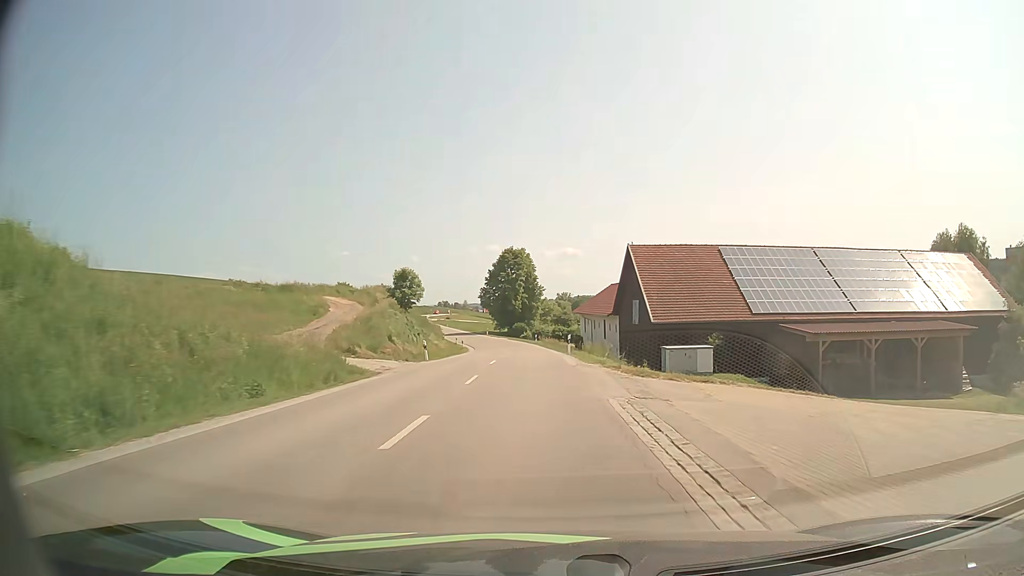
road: secondary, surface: asphalt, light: Day
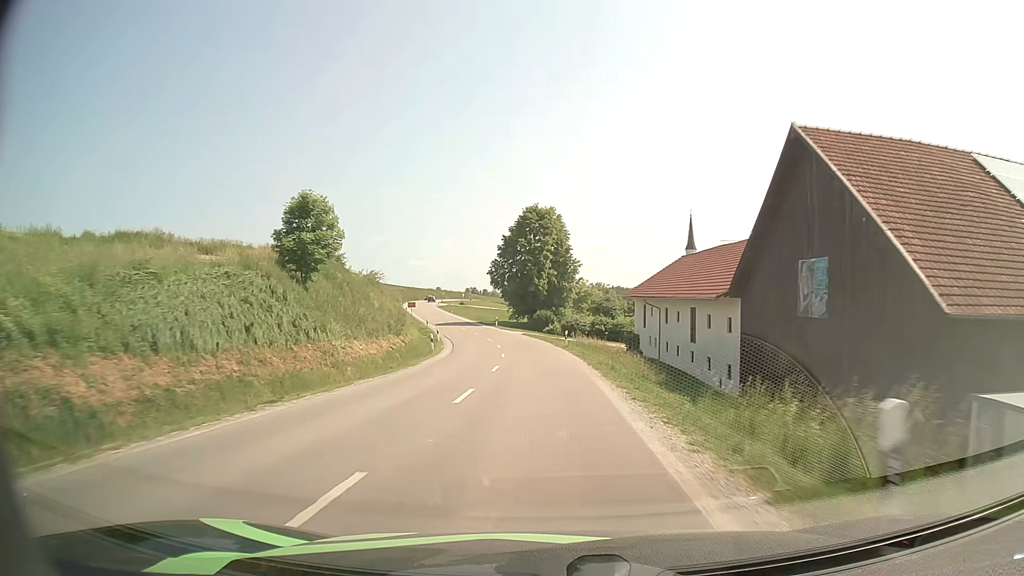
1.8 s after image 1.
(-0.5, +31.5) m; -3°
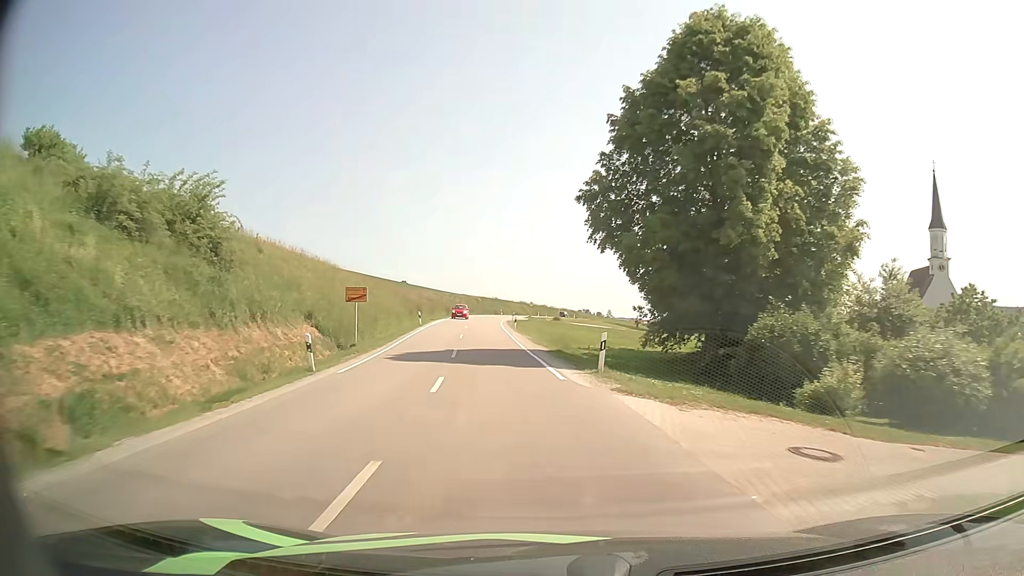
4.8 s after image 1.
(-3.7, +53.9) m; -9°
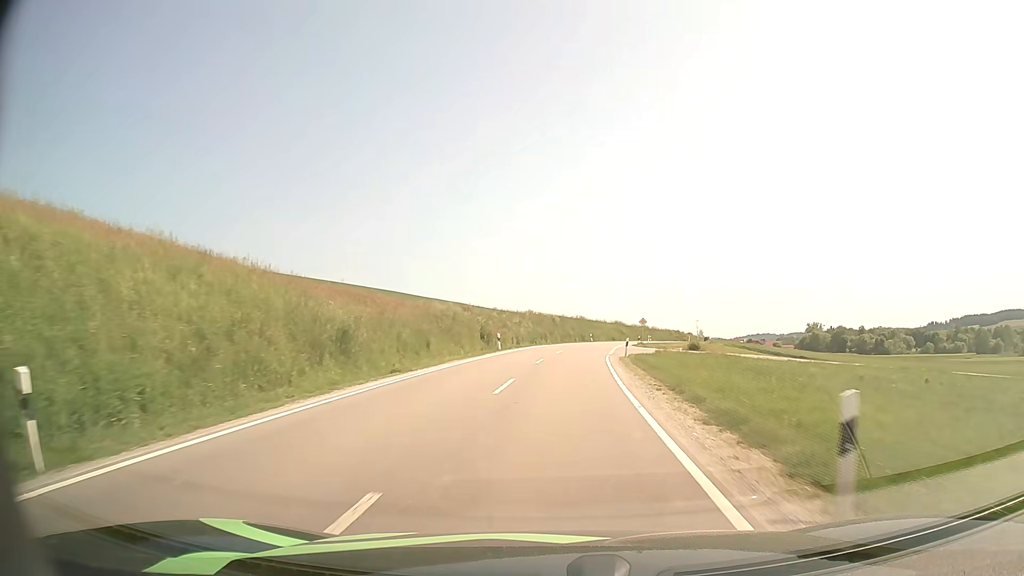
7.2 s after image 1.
(-4.1, +44.7) m; -7°
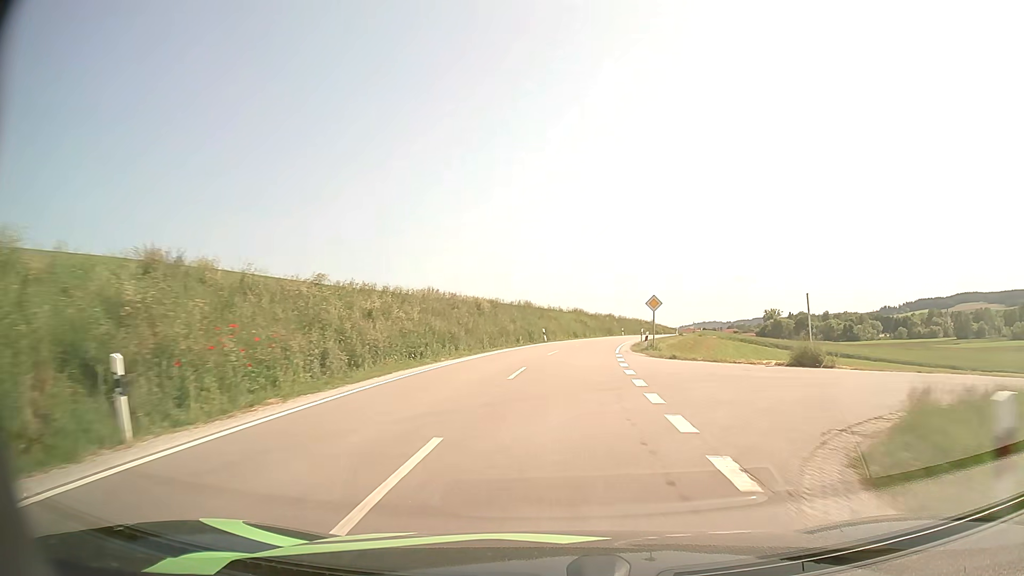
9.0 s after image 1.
(+1.3, +33.7) m; +5°
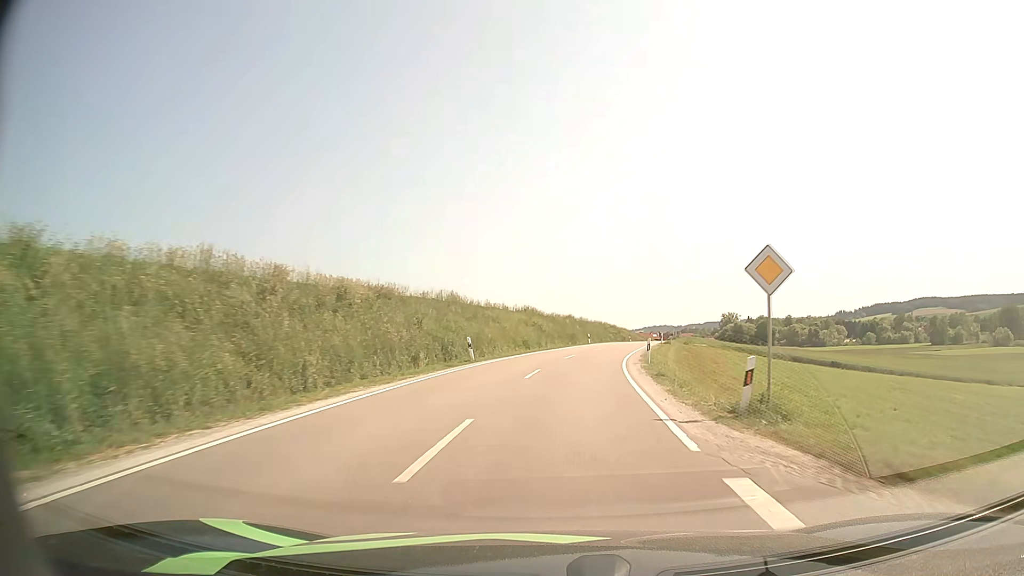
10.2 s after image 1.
(+0.7, +22.1) m; +4°
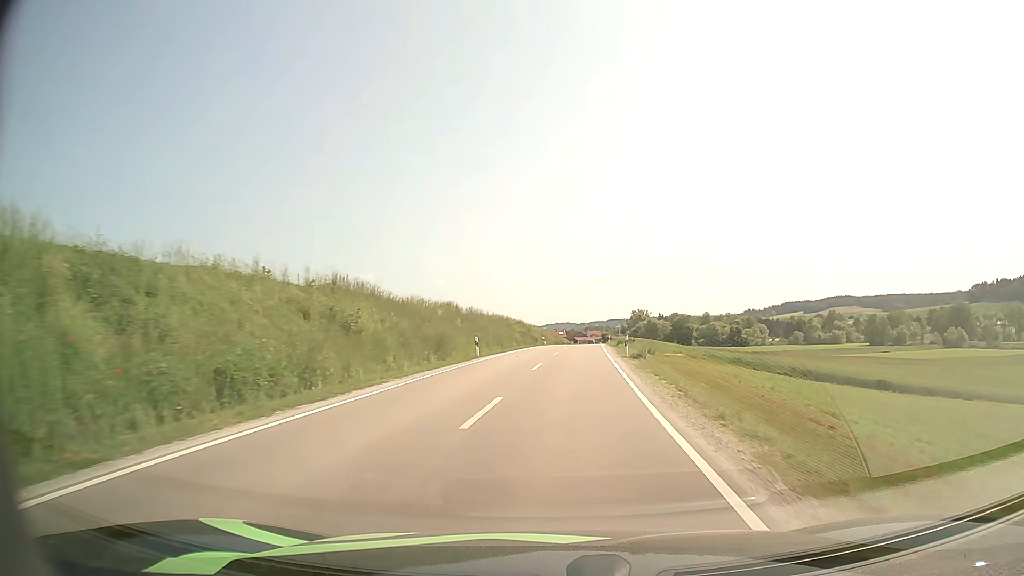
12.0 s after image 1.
(+2.5, +33.0) m; +8°
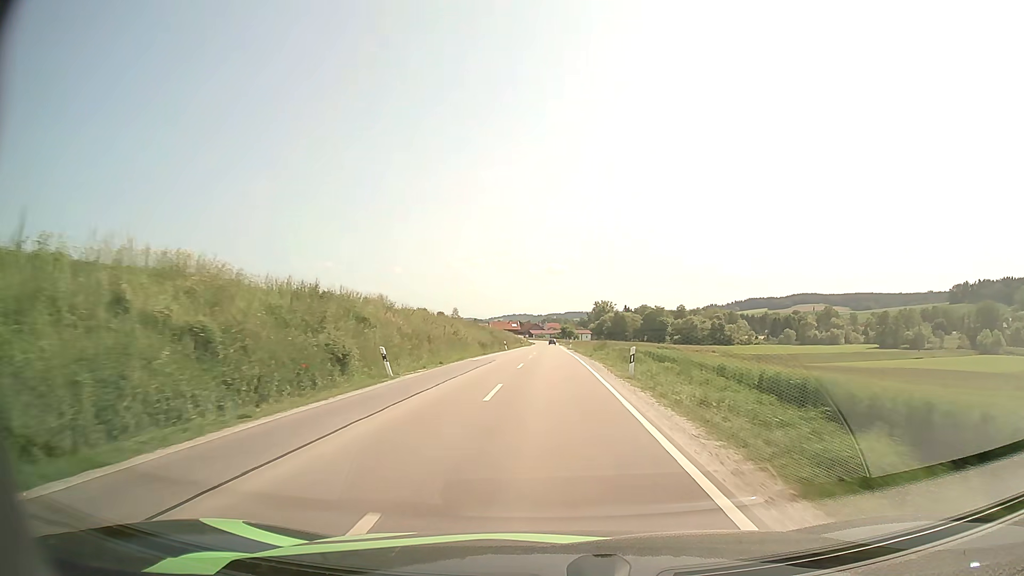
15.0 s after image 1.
(+3.1, +56.3) m; +4°
(0, +10) (0, +20) (0, +30) (0, +40) (0, +50) (0, +60) (0, +70) (0, +80) (0, +90) (0, +100) m
